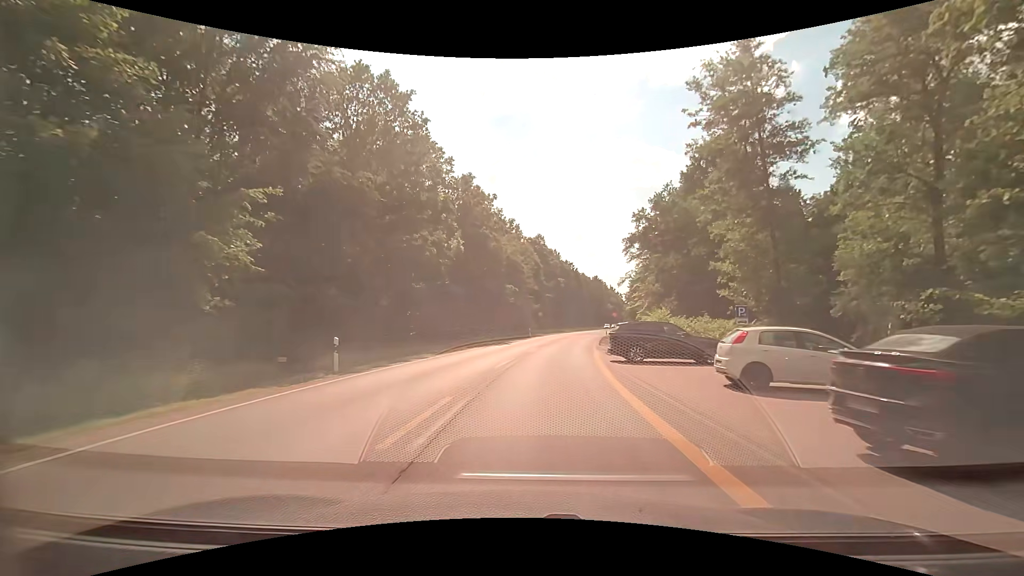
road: secondary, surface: asphalt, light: Day
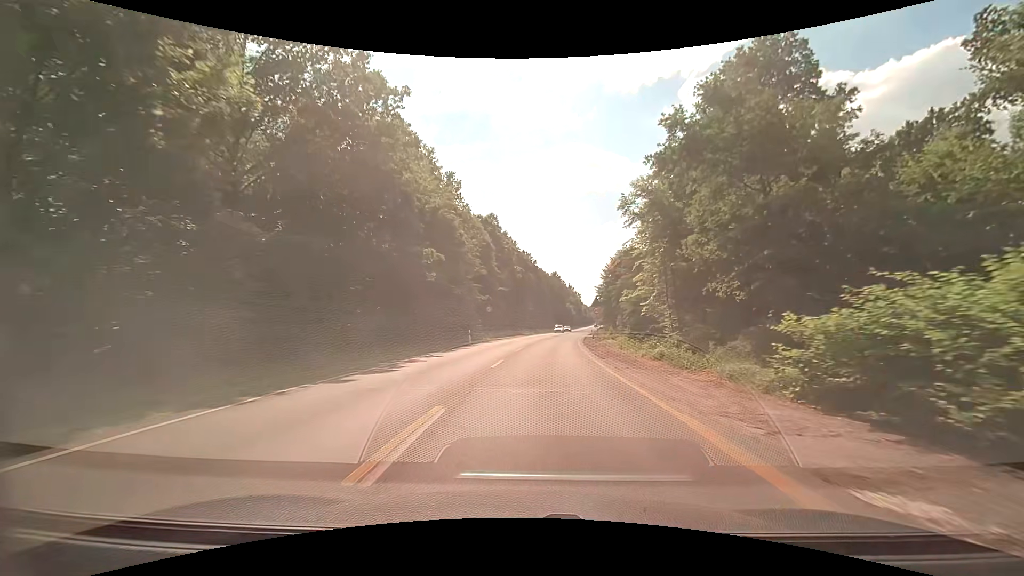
(+1.1, +25.1) m; +5°
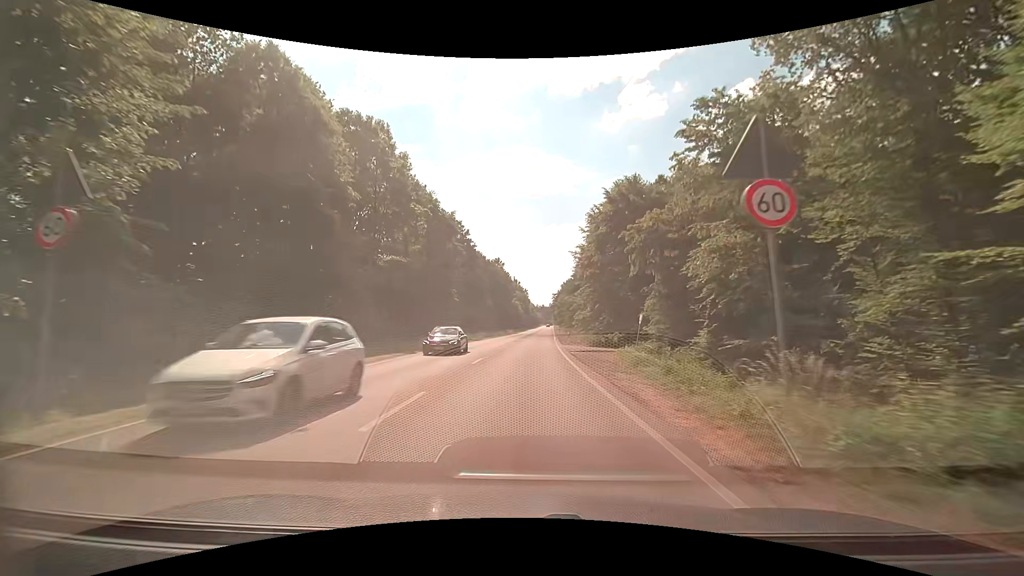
(+3.1, +46.1) m; +6°
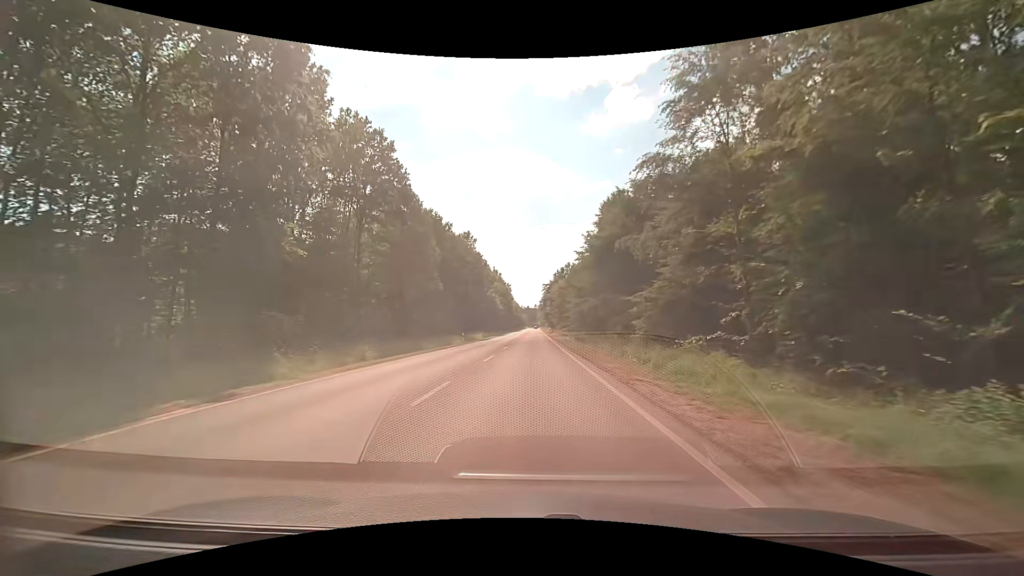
(+1.0, +45.6) m; +2°
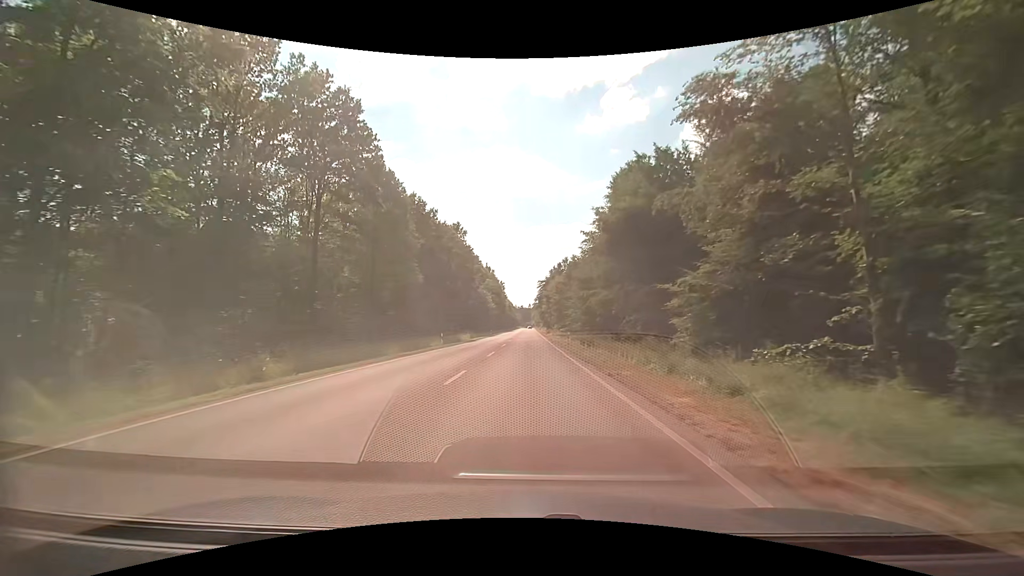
(0.0, +8.8) m; 0°
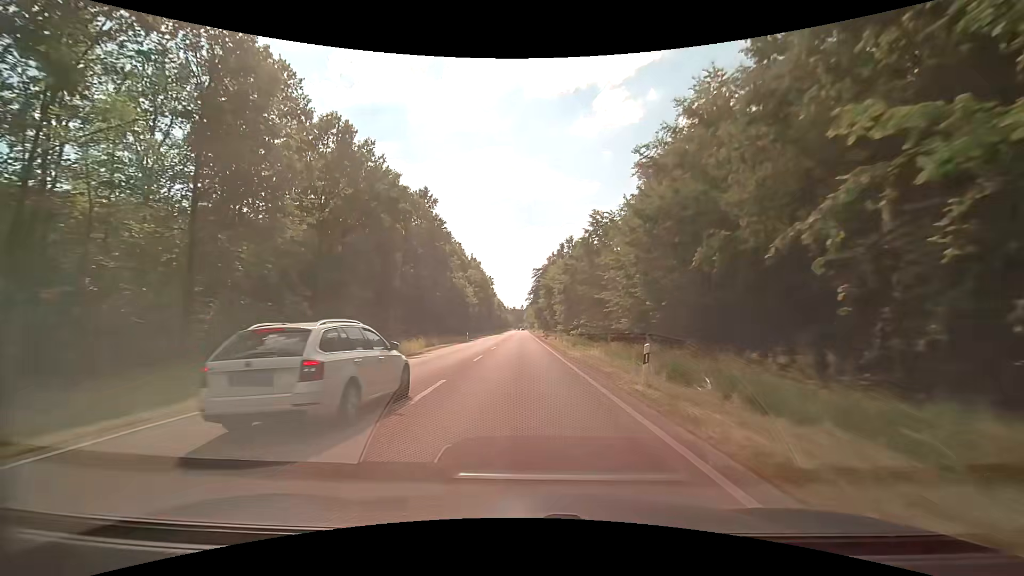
(+0.2, +26.9) m; +1°
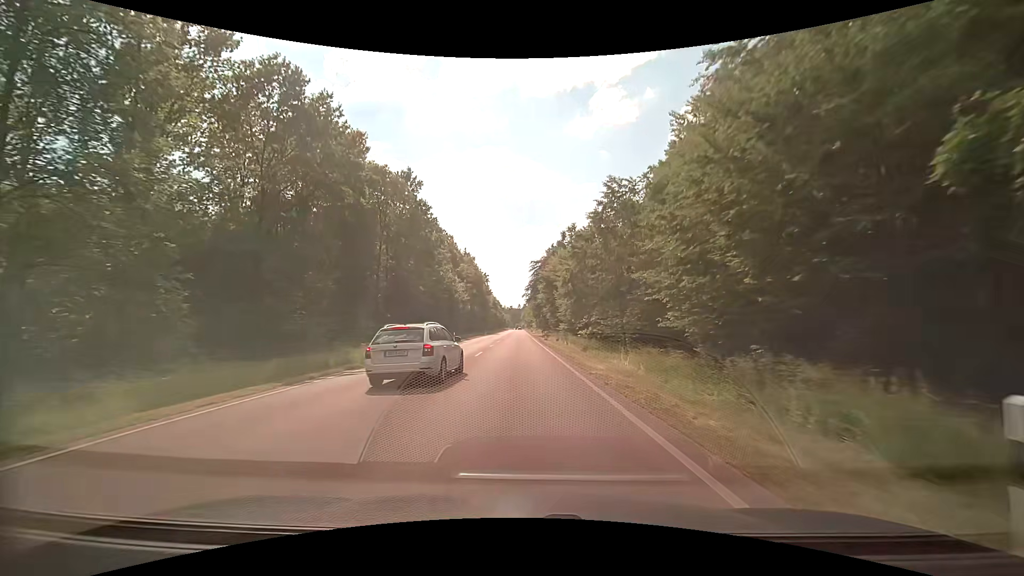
(0.0, +9.1) m; 0°
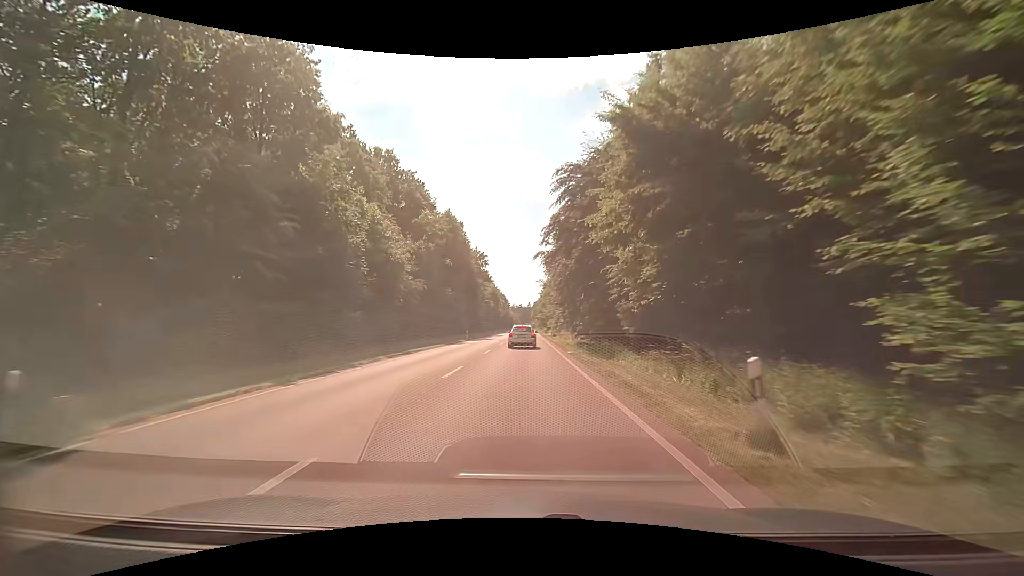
(-0.5, +46.7) m; -1°
(0, +10) (0, +20) (0, +30) (0, +40) (0, +50) (0, +60) (0, +70) (0, +80) (0, +90) (0, +100) m
